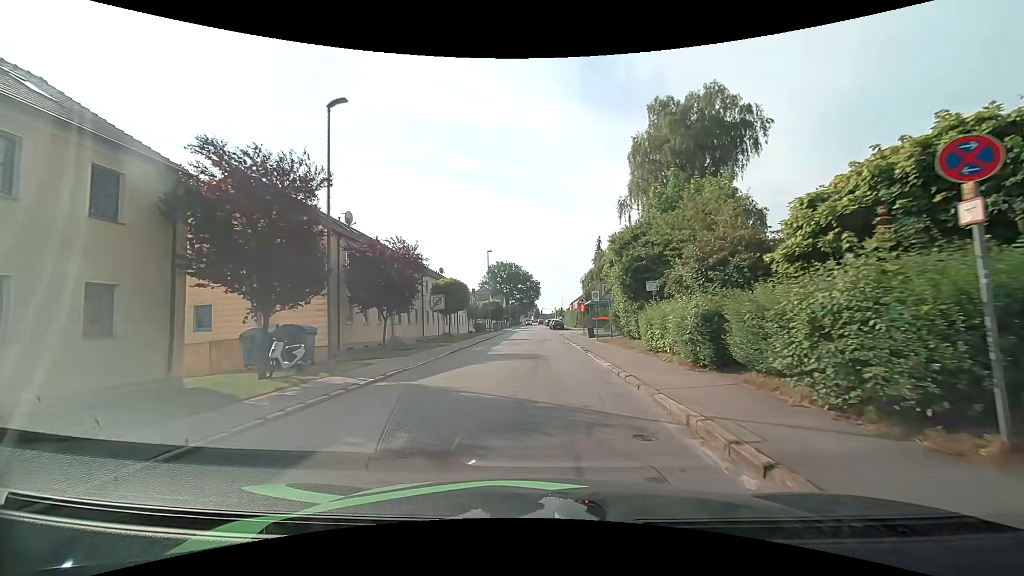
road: residential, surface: asphalt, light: Day
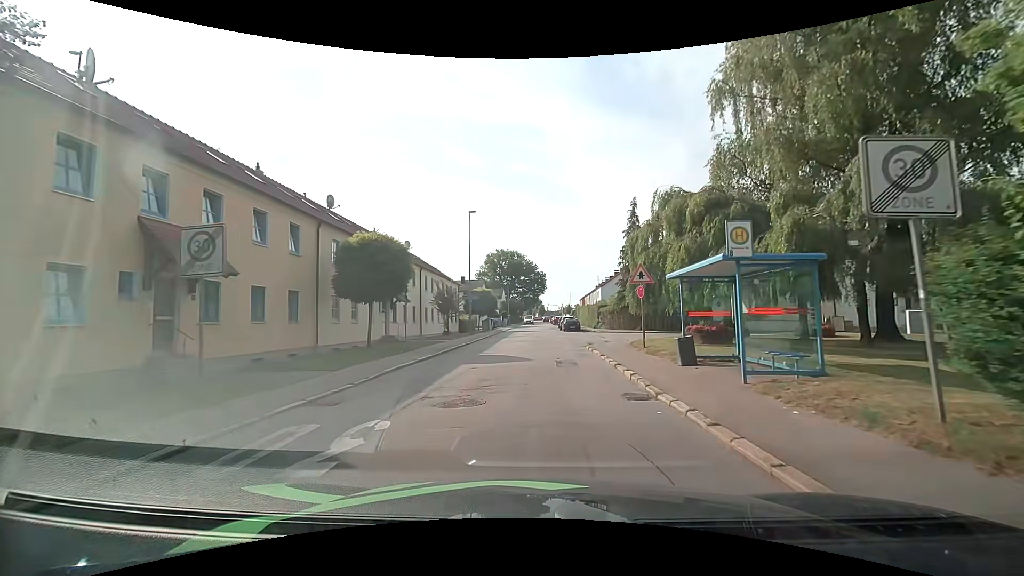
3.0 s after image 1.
(+0.2, +21.1) m; 0°
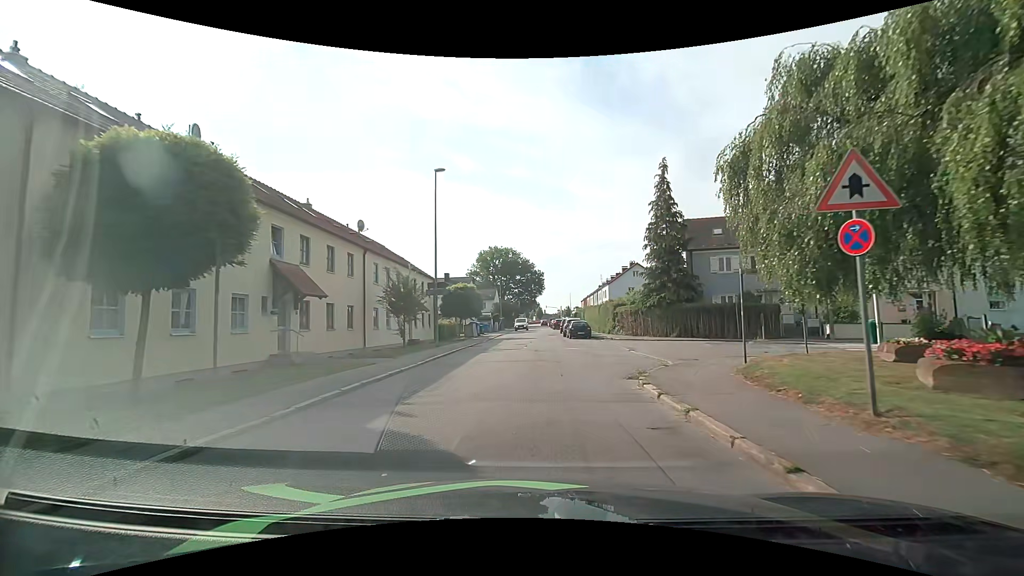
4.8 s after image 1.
(+0.1, +12.5) m; 0°
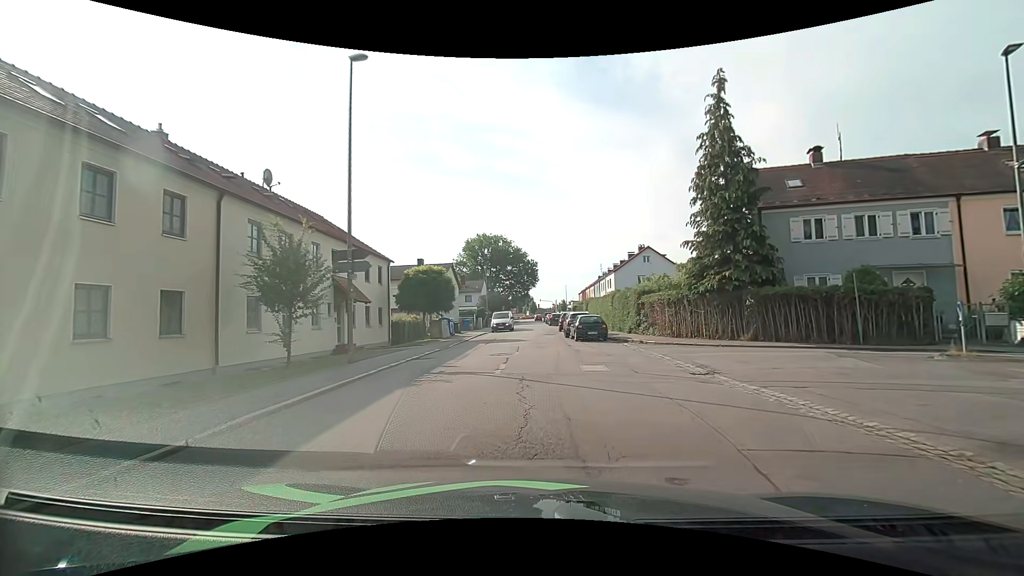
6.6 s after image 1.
(+0.1, +12.1) m; +2°
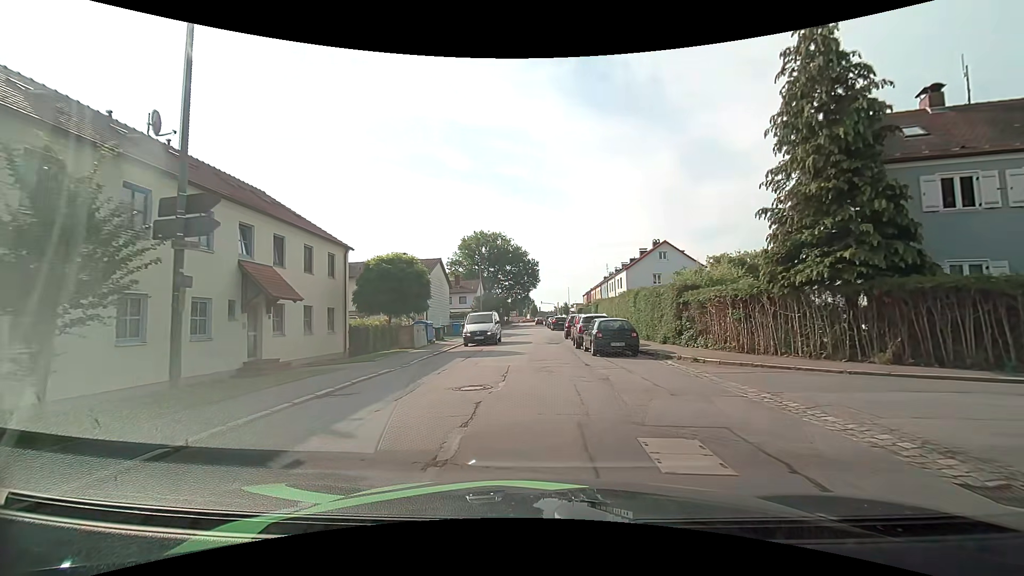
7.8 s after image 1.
(-0.2, +7.8) m; -1°
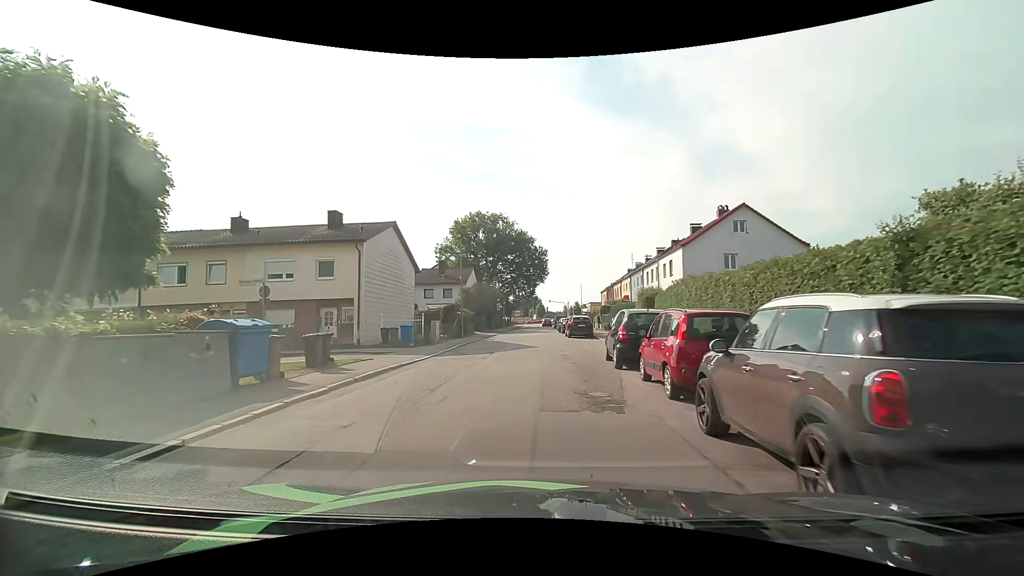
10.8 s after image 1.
(-0.2, +19.2) m; 0°
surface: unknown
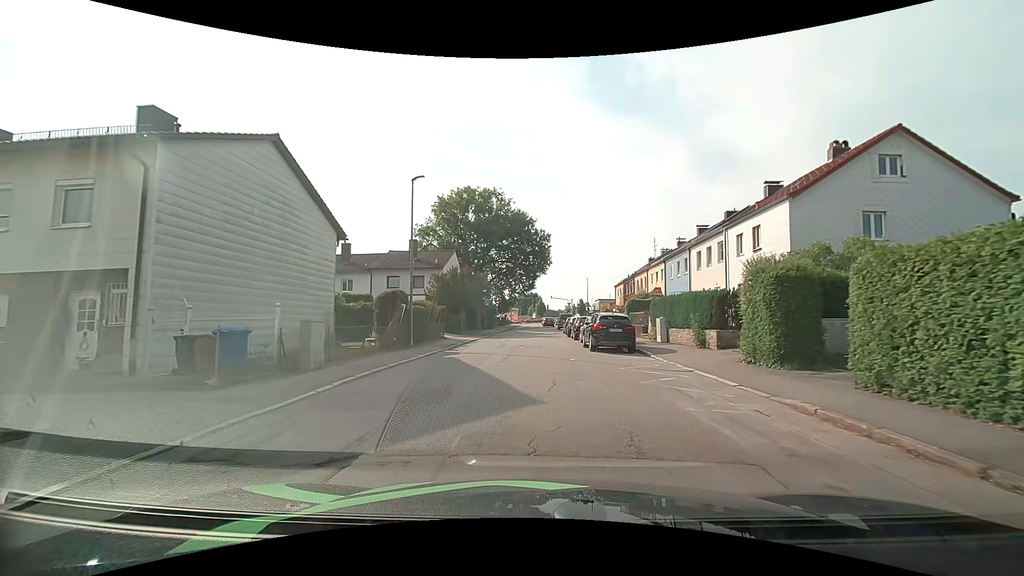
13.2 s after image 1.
(-0.2, +15.4) m; -1°
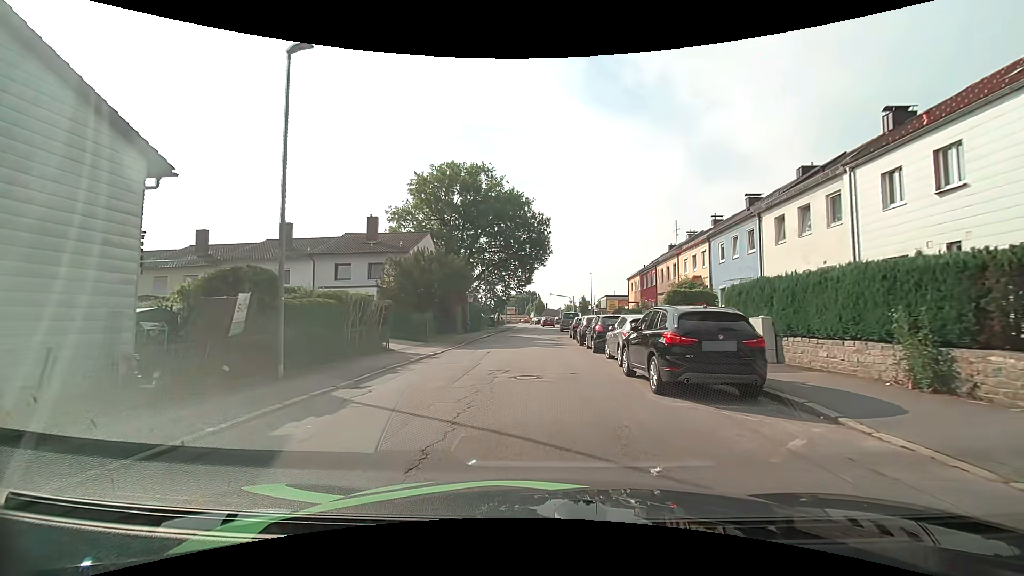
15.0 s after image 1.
(+0.1, +11.6) m; +1°
(0, +10) (0, +20) (0, +30) (0, +40) (0, +50) (+1, +60) (+3, +70) (+5, +80) (+4, +89) (+4, +99) m
